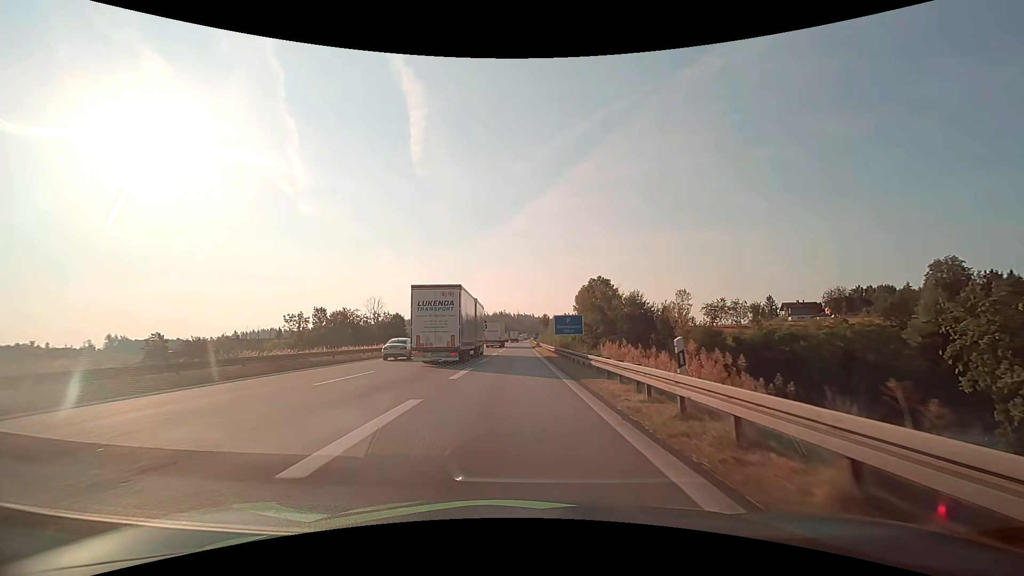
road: motorway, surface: asphalt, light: Day
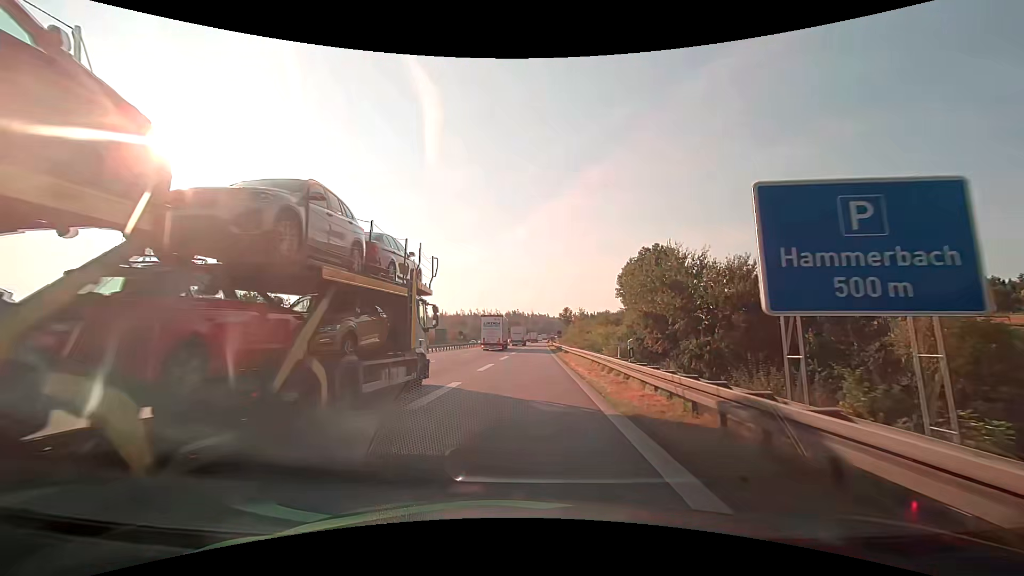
(-0.6, +42.9) m; -2°
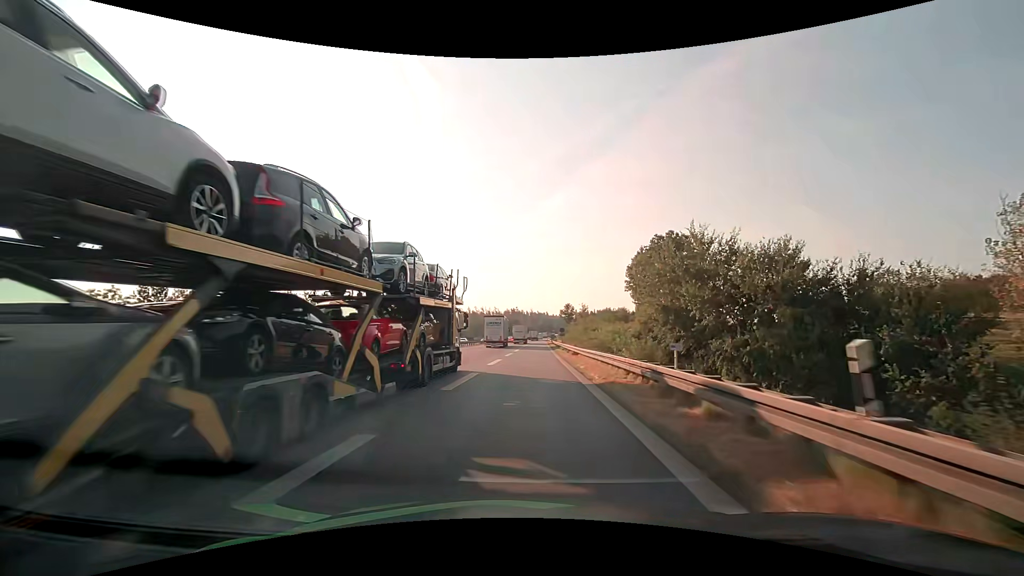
(0.0, +8.6) m; 0°
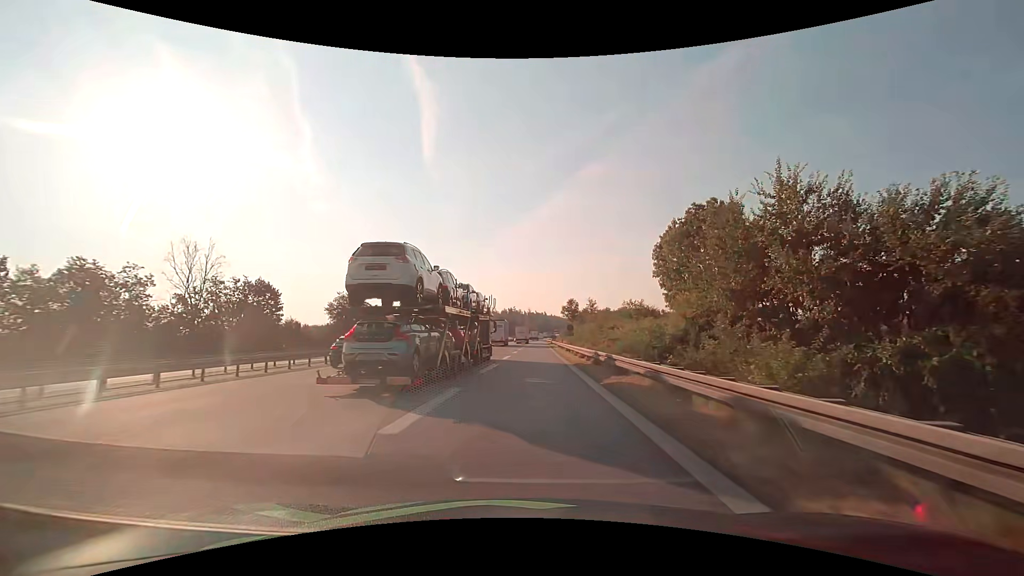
(0.0, +17.3) m; 0°
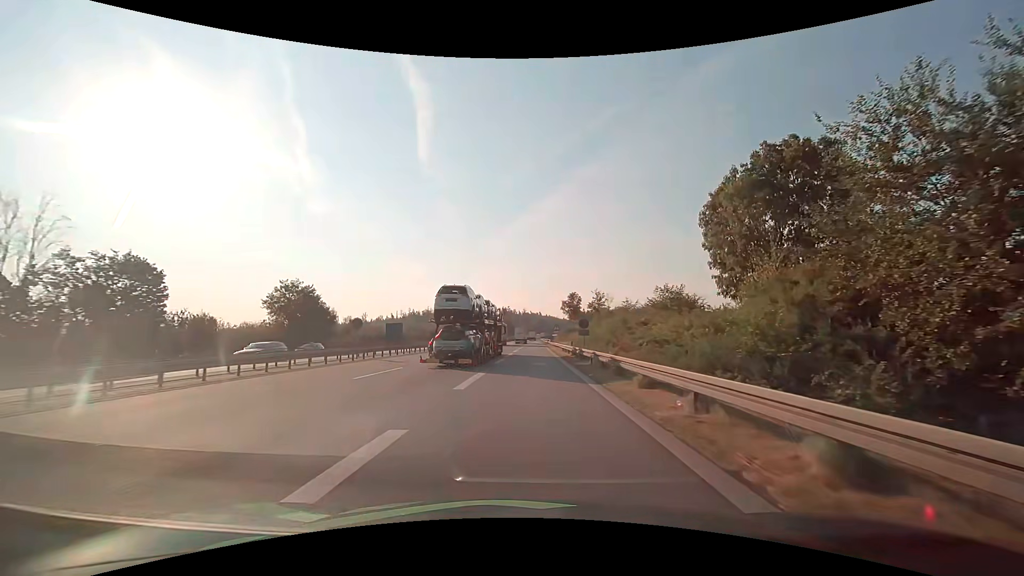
(+0.1, +17.7) m; +1°
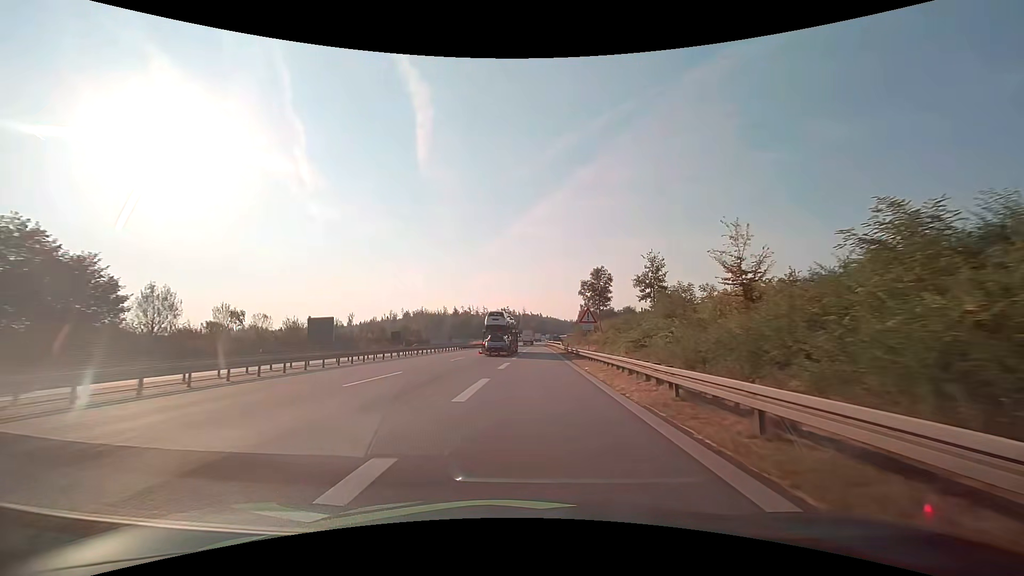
(0.0, +37.2) m; 0°
